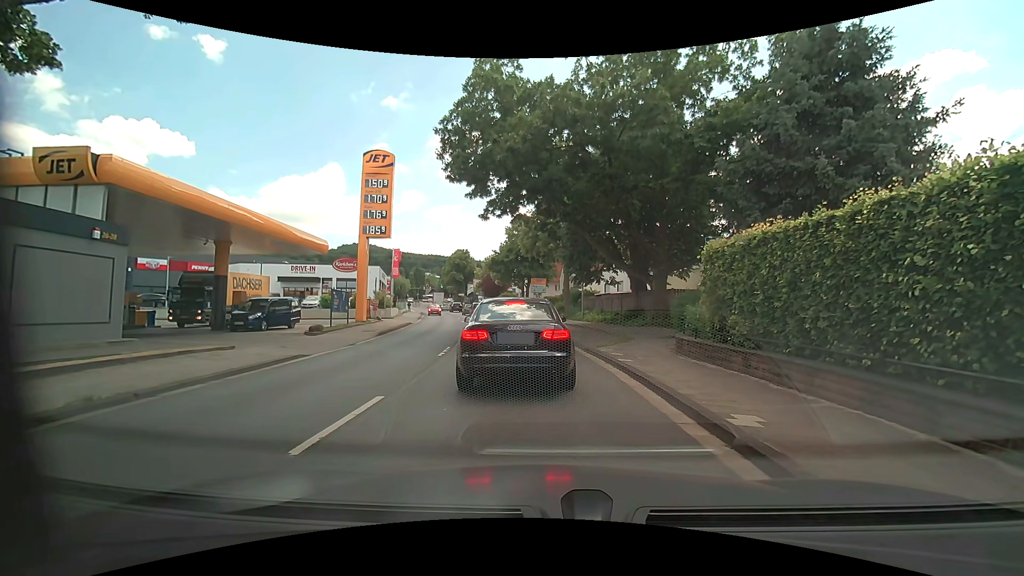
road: primary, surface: asphalt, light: Day
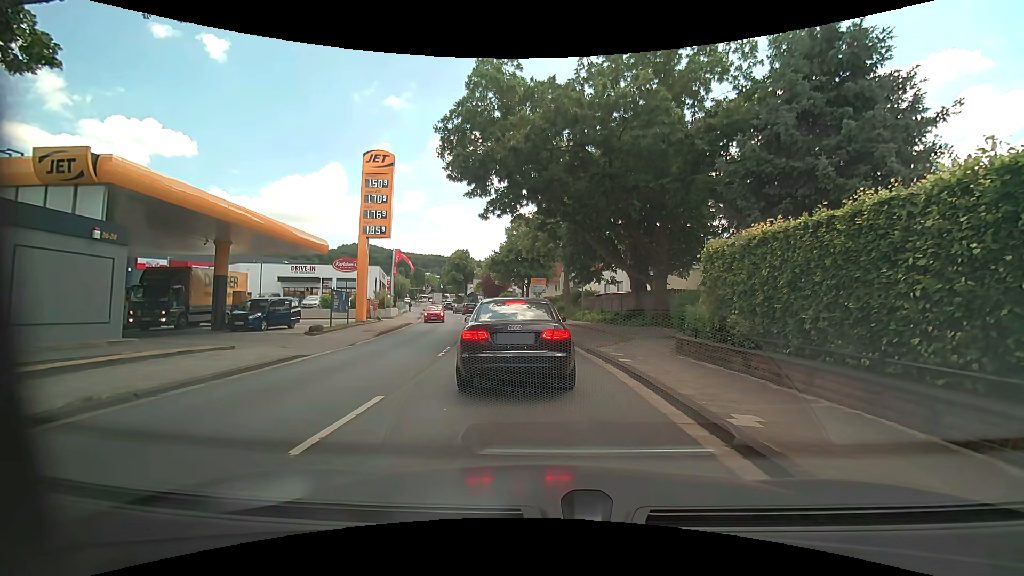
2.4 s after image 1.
(0.0, 0.0) m; 0°
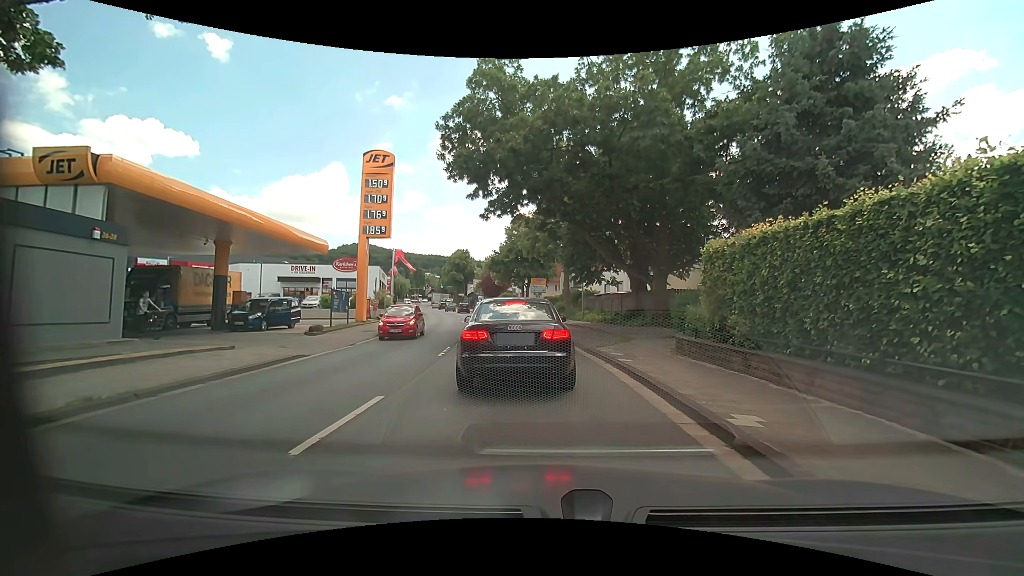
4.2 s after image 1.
(0.0, 0.0) m; 0°
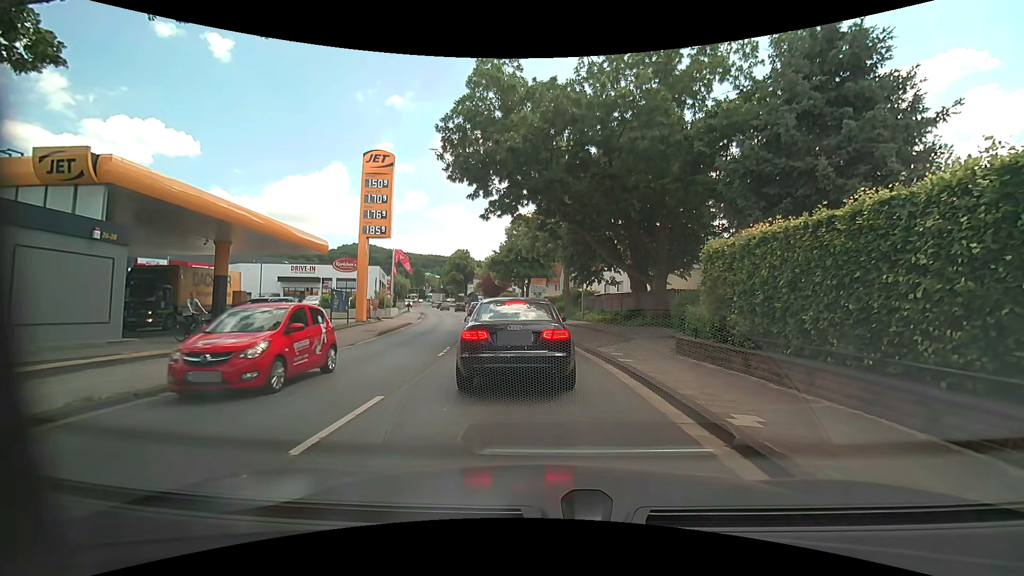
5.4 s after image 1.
(0.0, 0.0) m; 0°
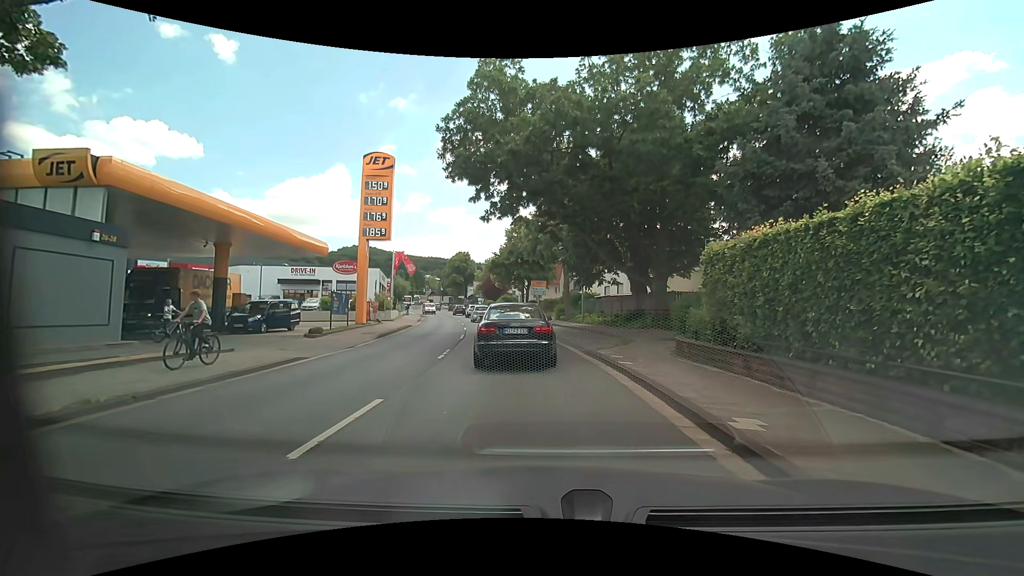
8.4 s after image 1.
(0.0, 0.0) m; 0°
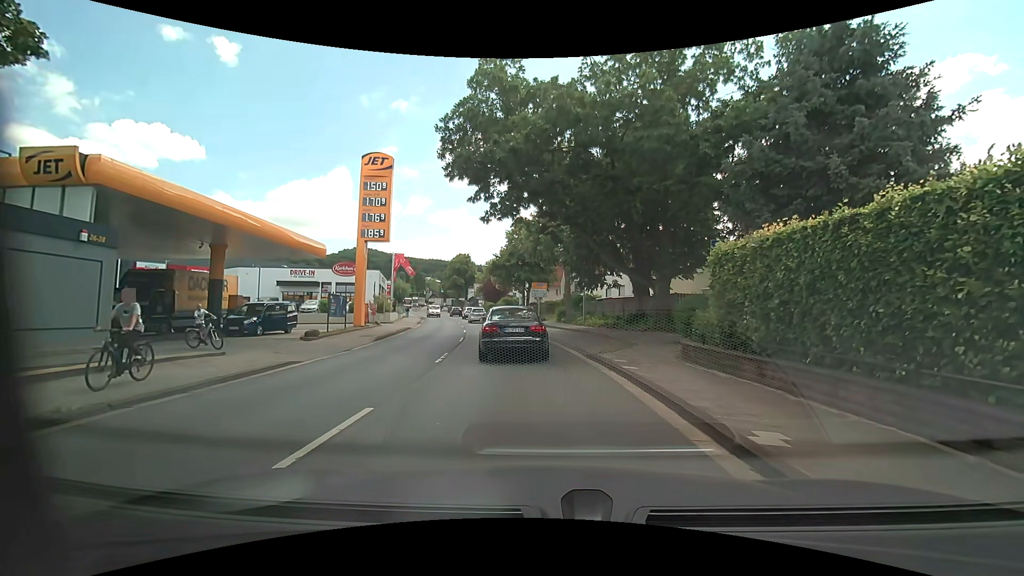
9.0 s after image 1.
(0.0, +0.5) m; 0°
